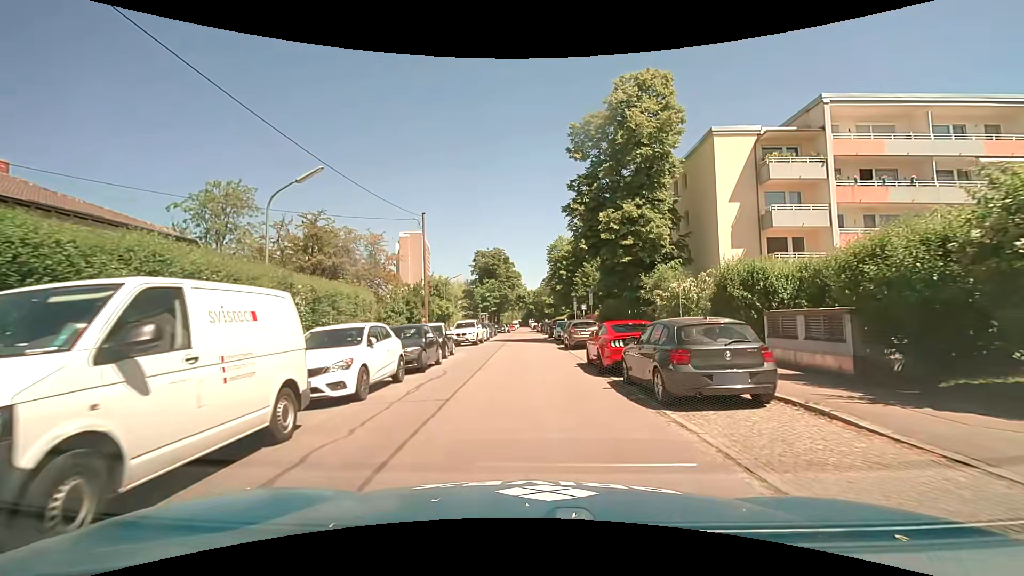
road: residential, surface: asphalt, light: Day
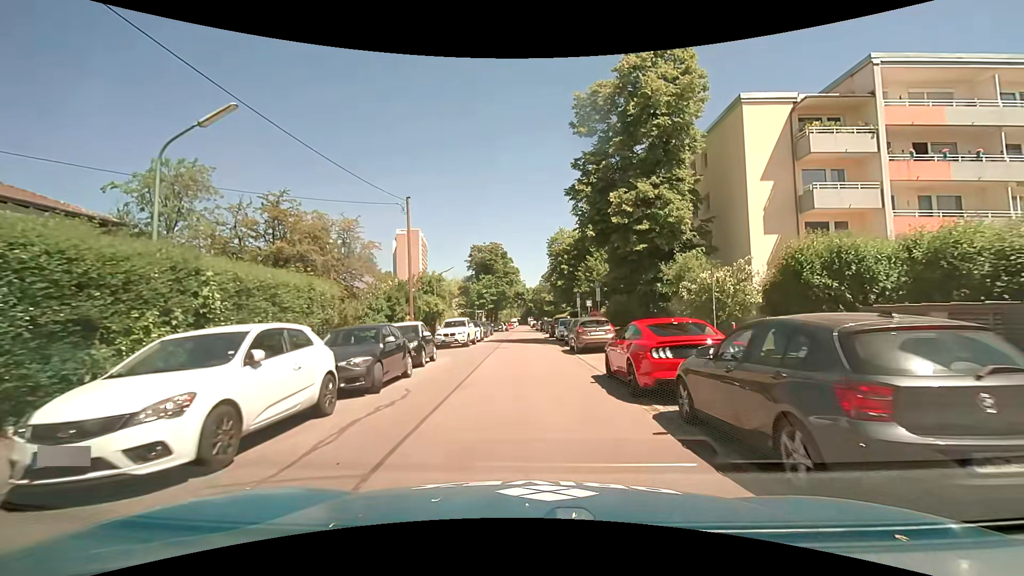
(0.0, +4.3) m; 0°
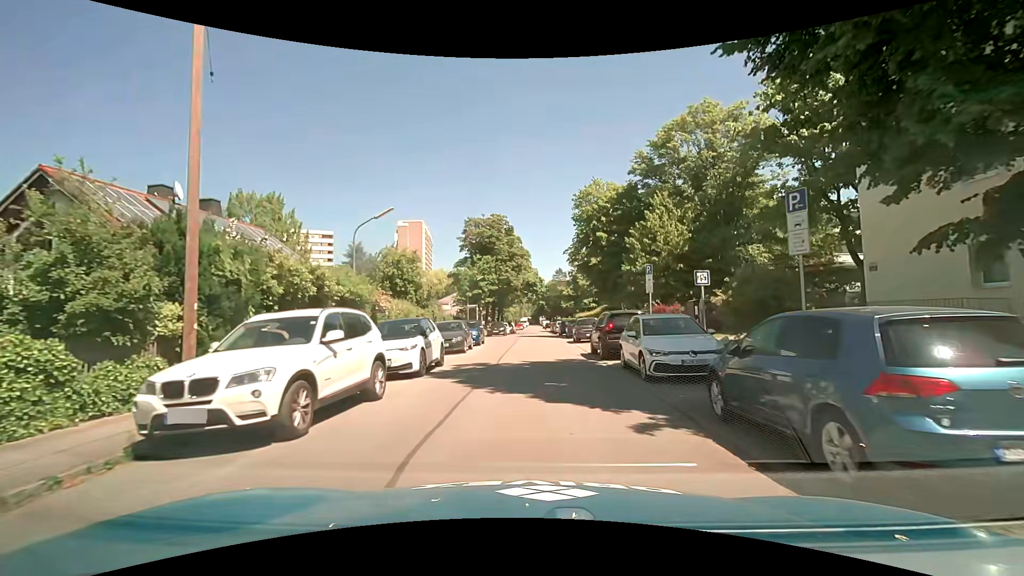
(-0.3, +21.8) m; -1°
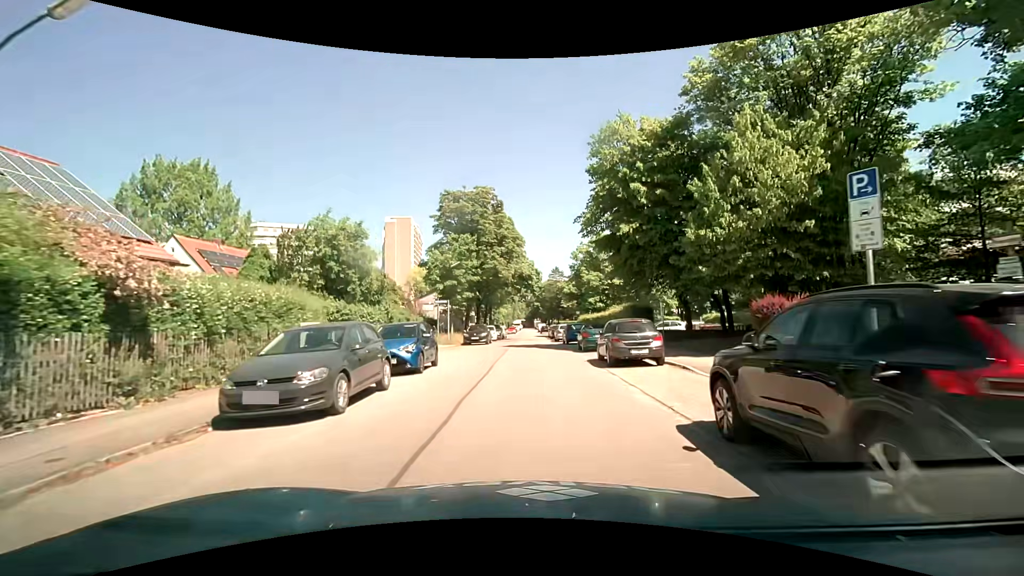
(+0.1, +13.9) m; +1°
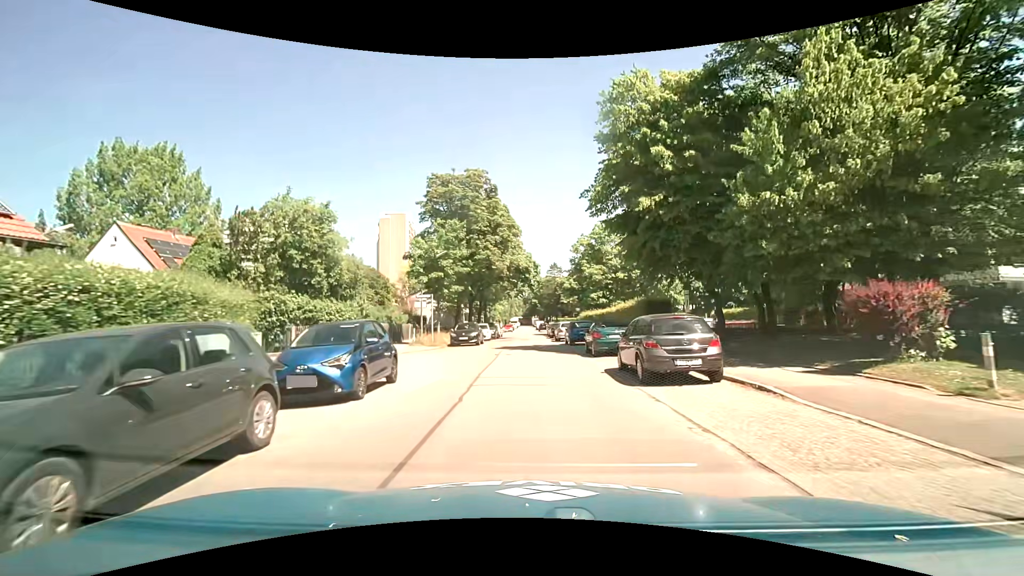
(0.0, +4.8) m; 0°
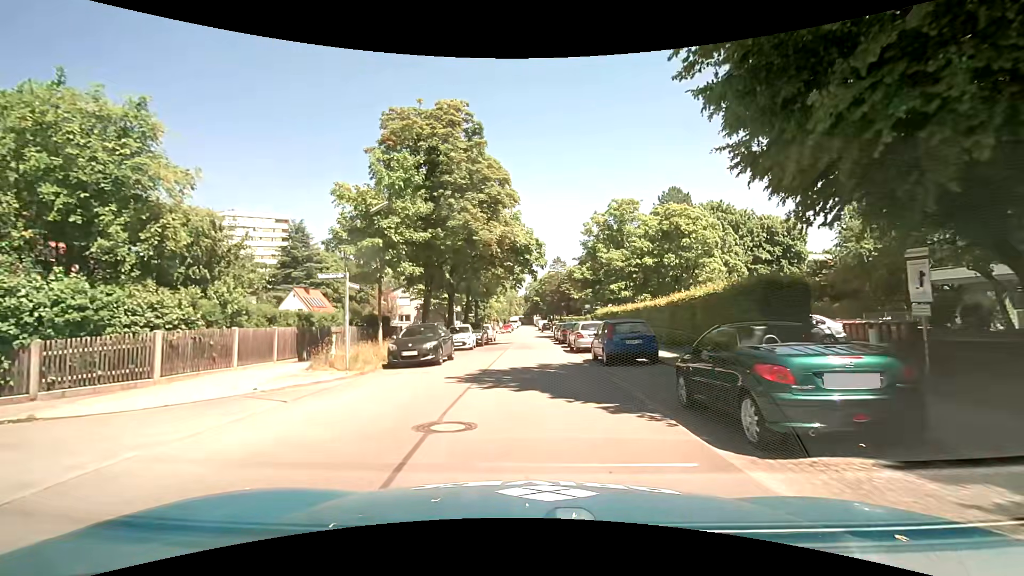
(+0.1, +13.4) m; 0°
